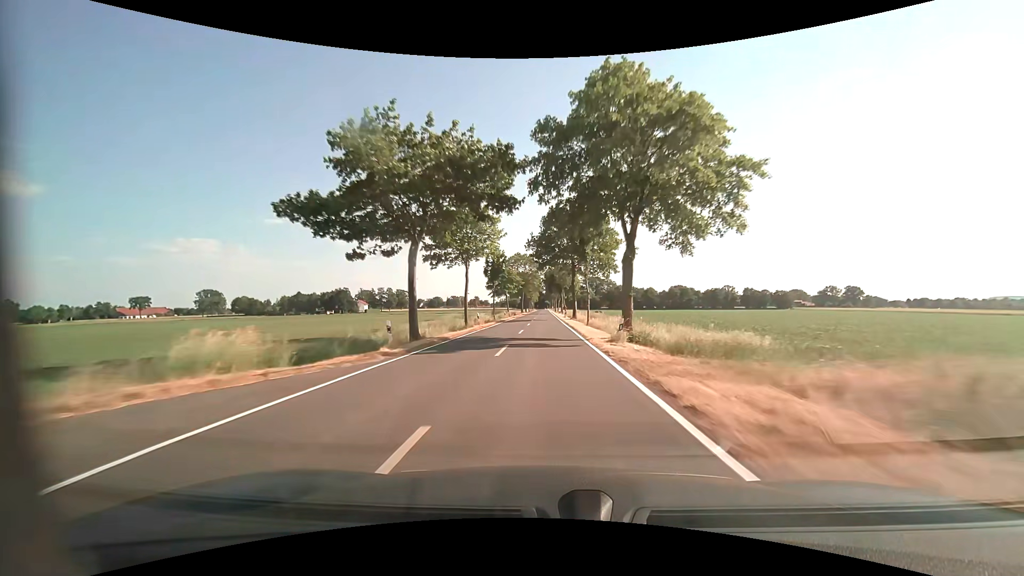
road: tertiary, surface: asphalt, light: Day
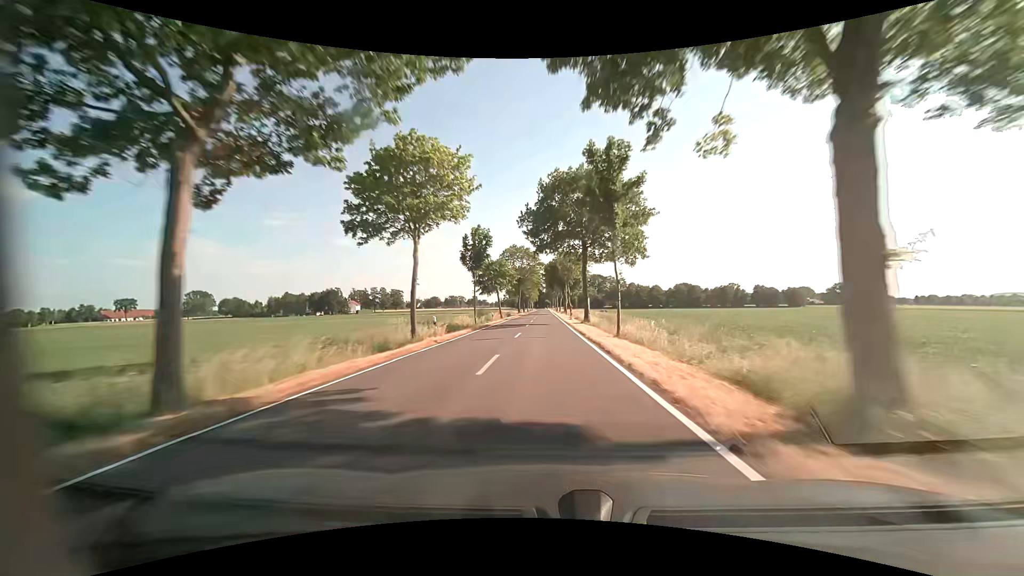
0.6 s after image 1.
(0.0, +15.8) m; 0°
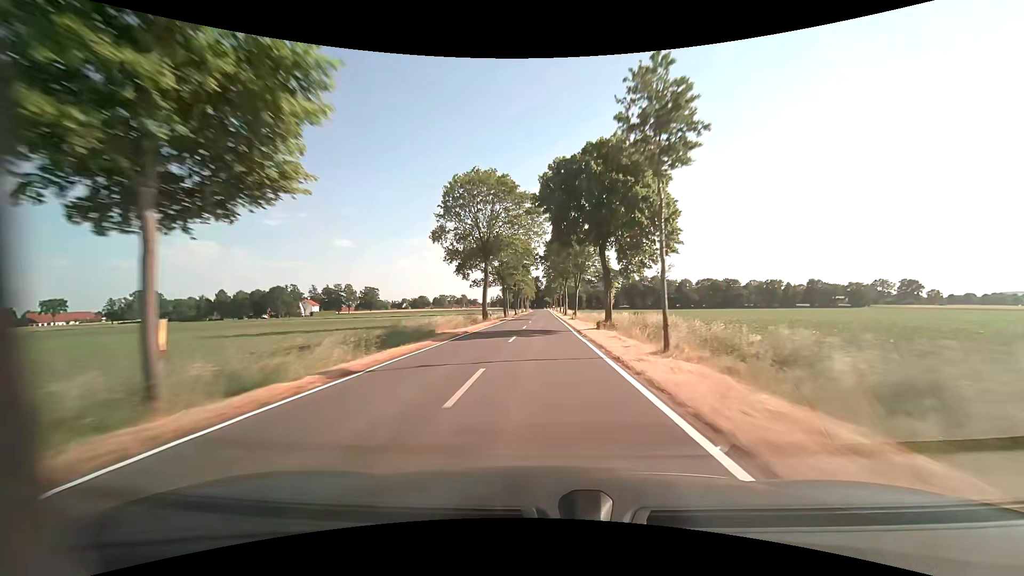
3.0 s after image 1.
(0.0, +63.3) m; 0°
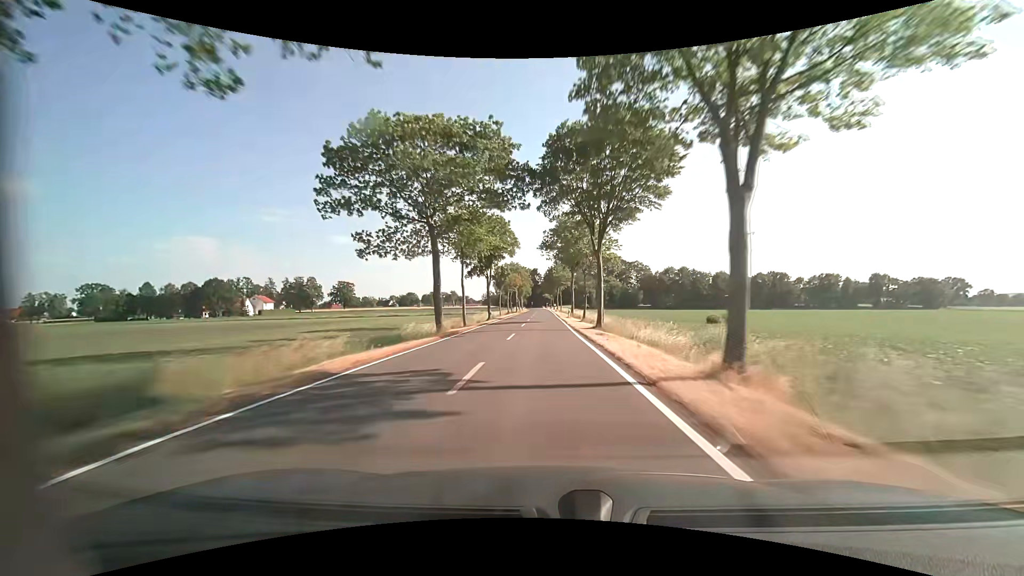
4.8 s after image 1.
(+0.1, +47.4) m; 0°
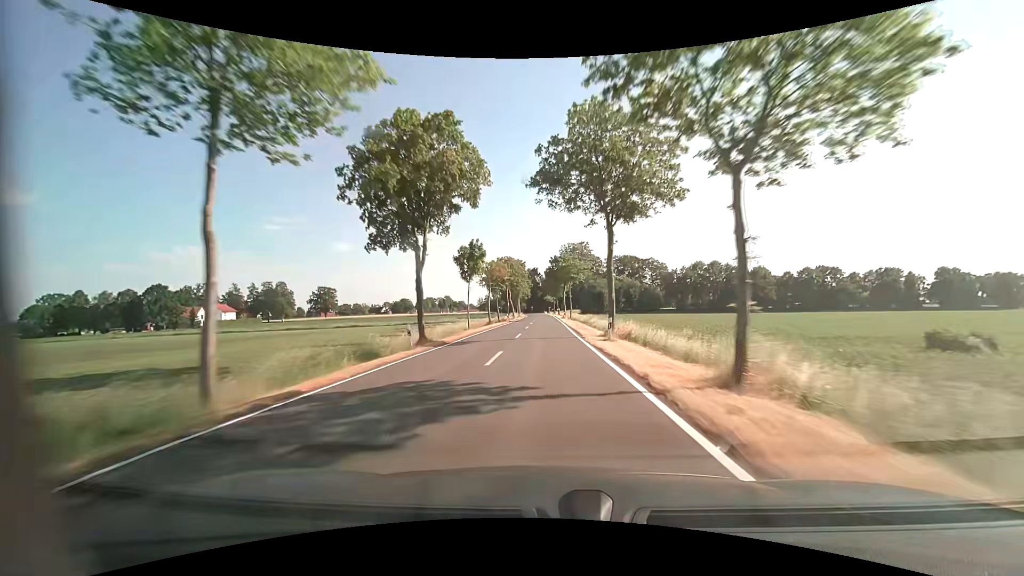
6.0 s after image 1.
(-0.1, +31.6) m; 0°
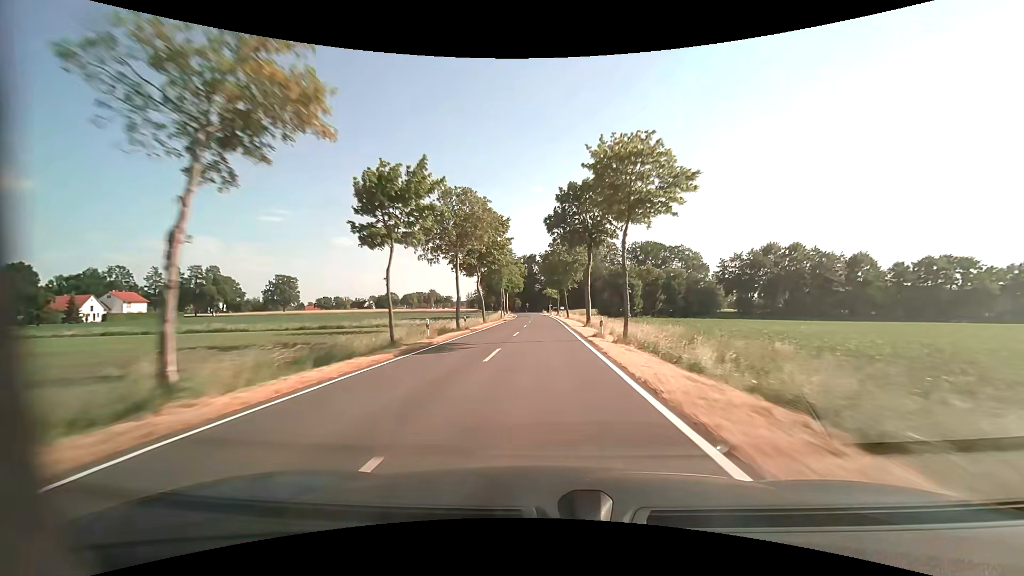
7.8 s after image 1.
(+0.1, +47.4) m; 0°
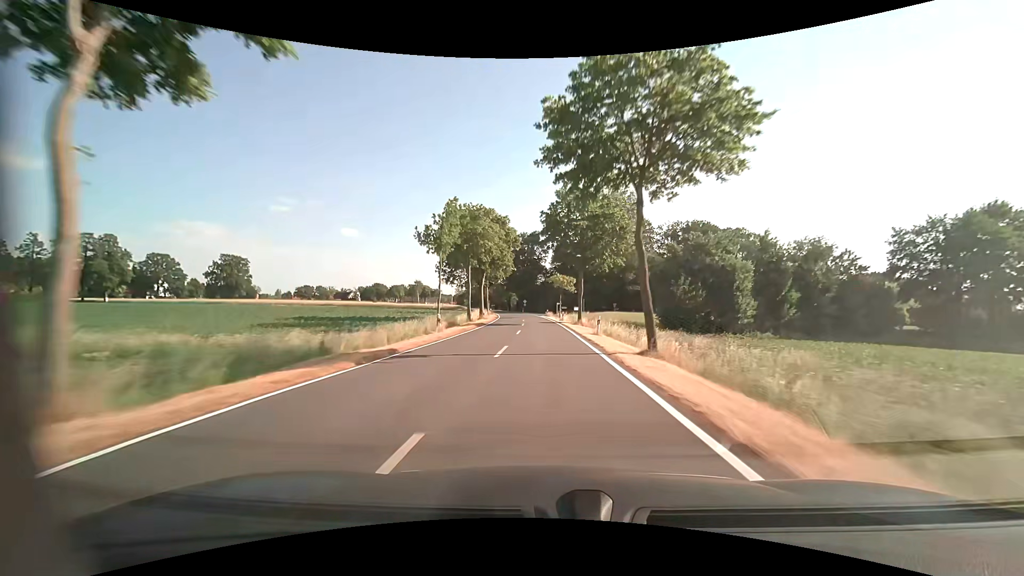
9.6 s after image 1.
(-0.2, +47.4) m; 0°
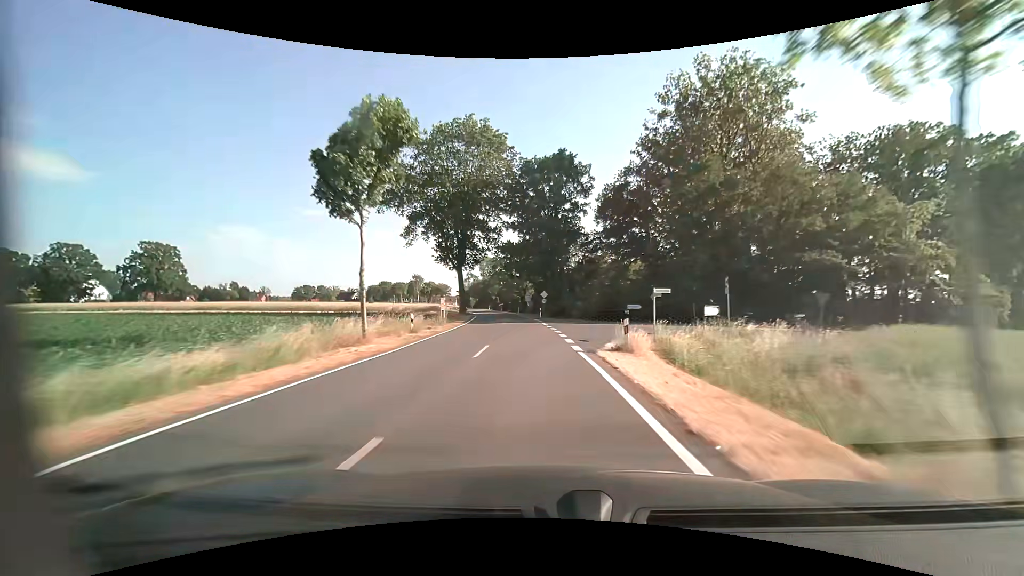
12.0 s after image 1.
(-0.8, +59.8) m; -3°
(0, +10) (0, +20) (-1, +30) (-2, +40) (-3, +50) (-4, +60) (-5, +70) (-7, +80) (-9, +89) (-11, +99) m
